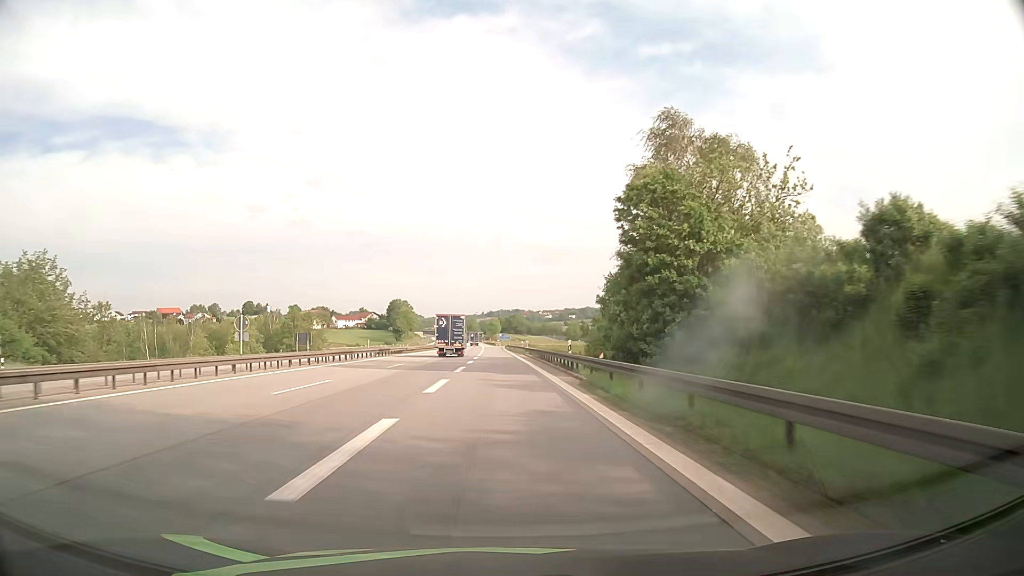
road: motorway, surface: asphalt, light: Day
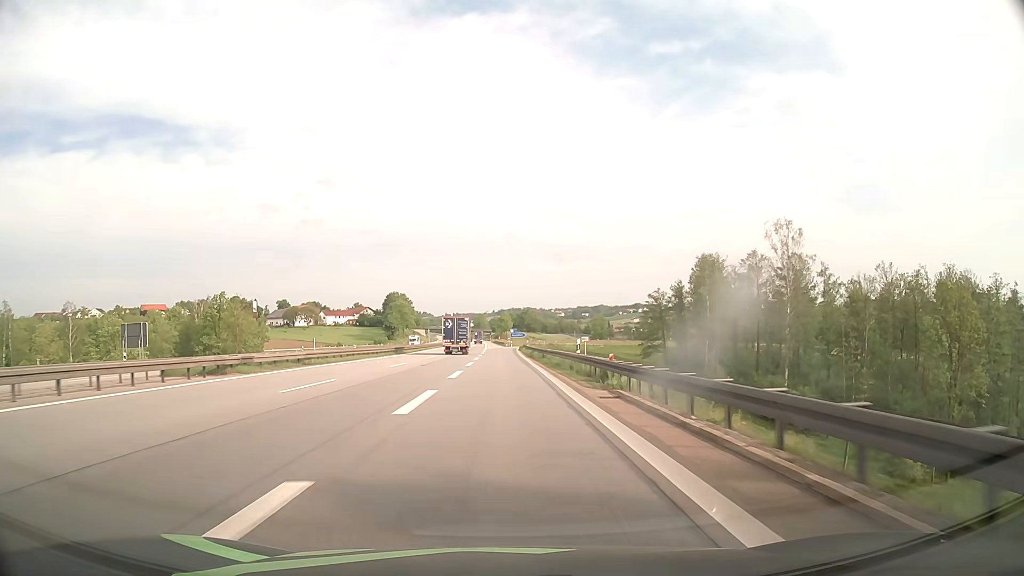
(-0.6, +53.2) m; -1°
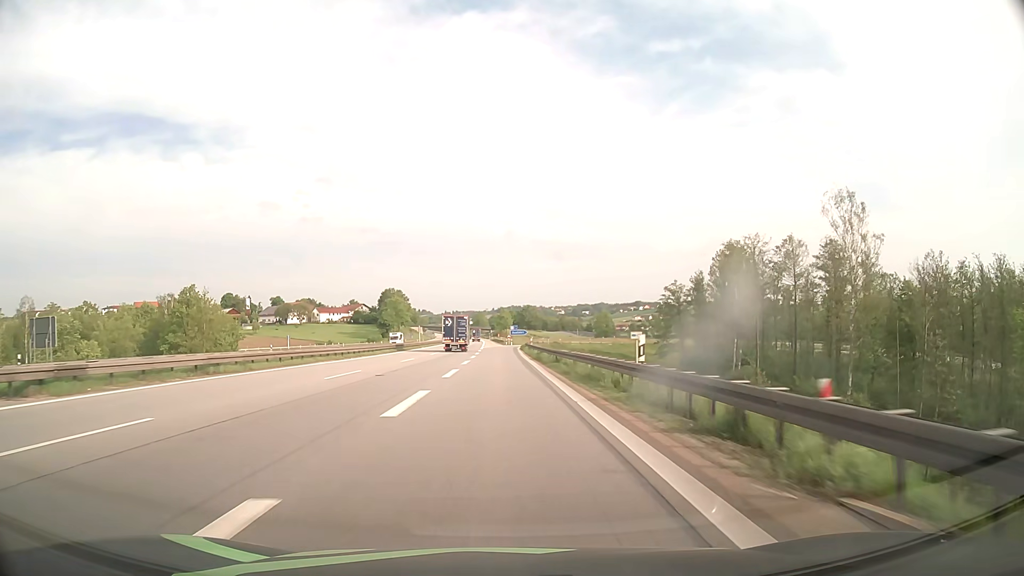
(0.0, +12.8) m; 0°
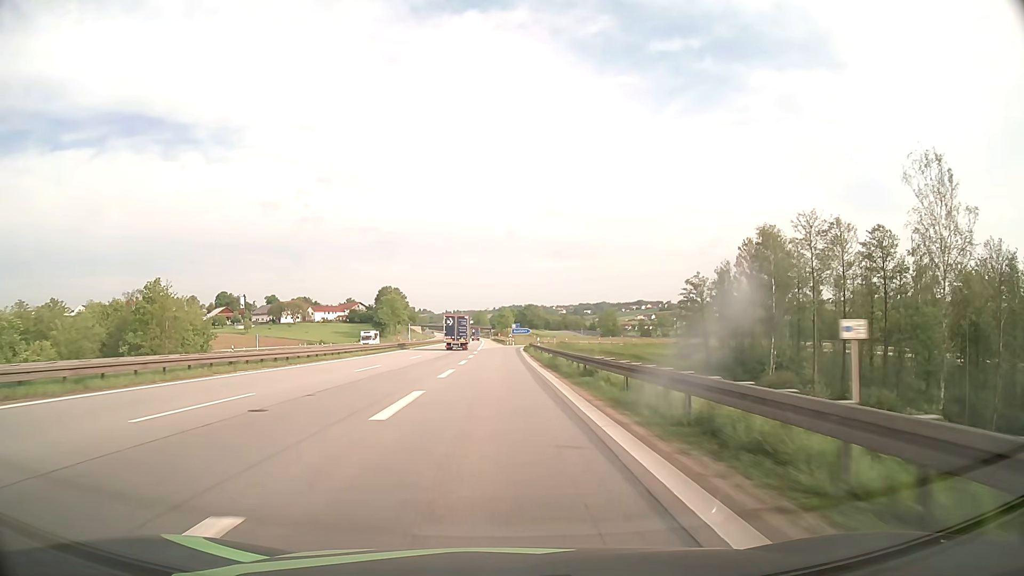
(0.0, +12.4) m; 0°
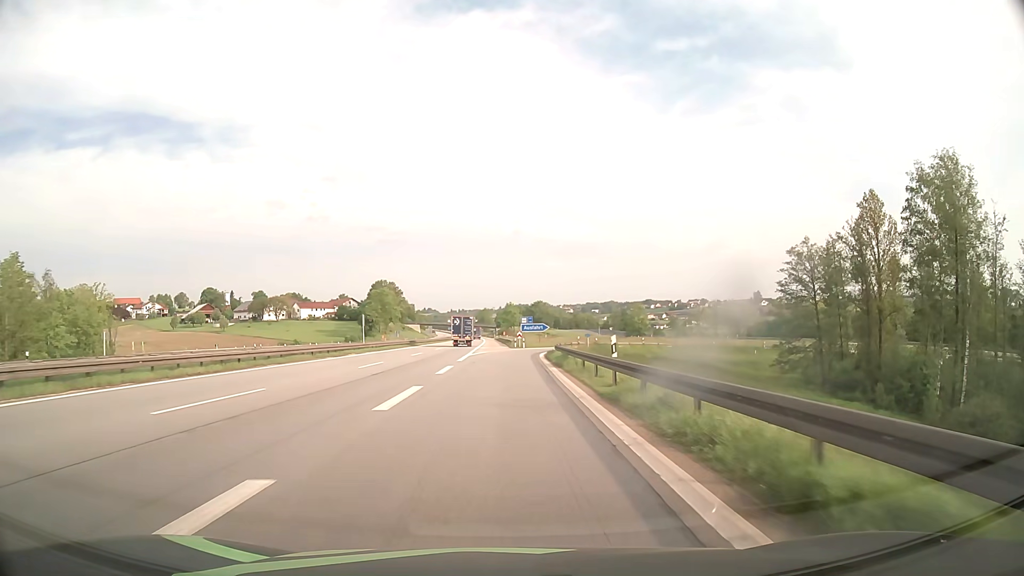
(-0.2, +34.5) m; -1°
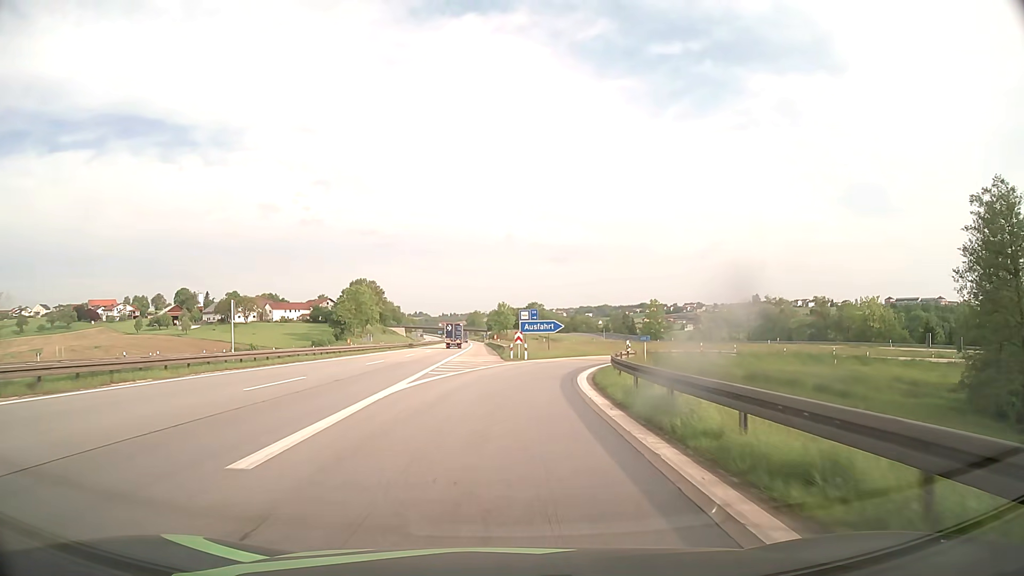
(+0.1, +29.2) m; +1°
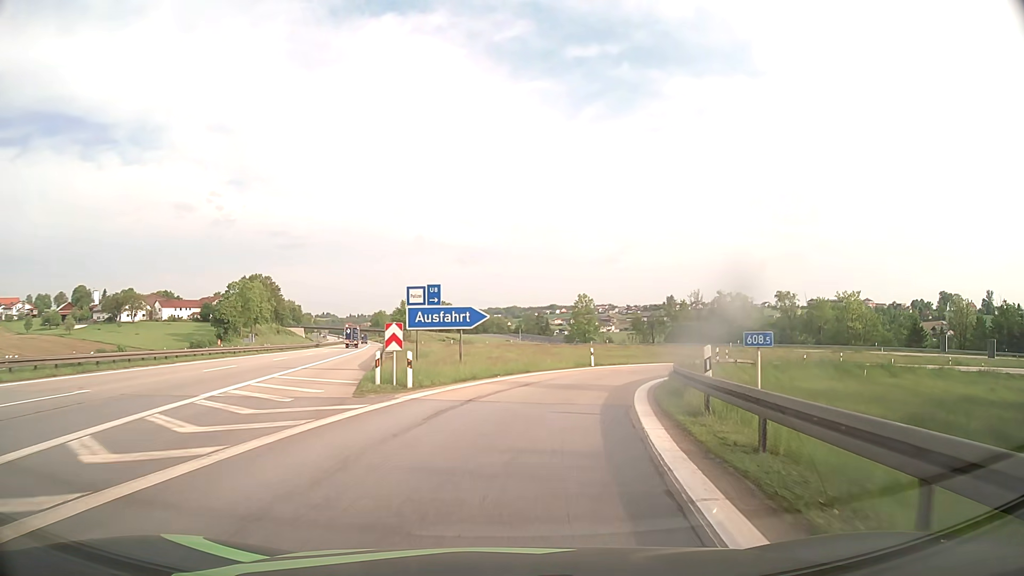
(+1.1, +24.3) m; +8°
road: motorway_link
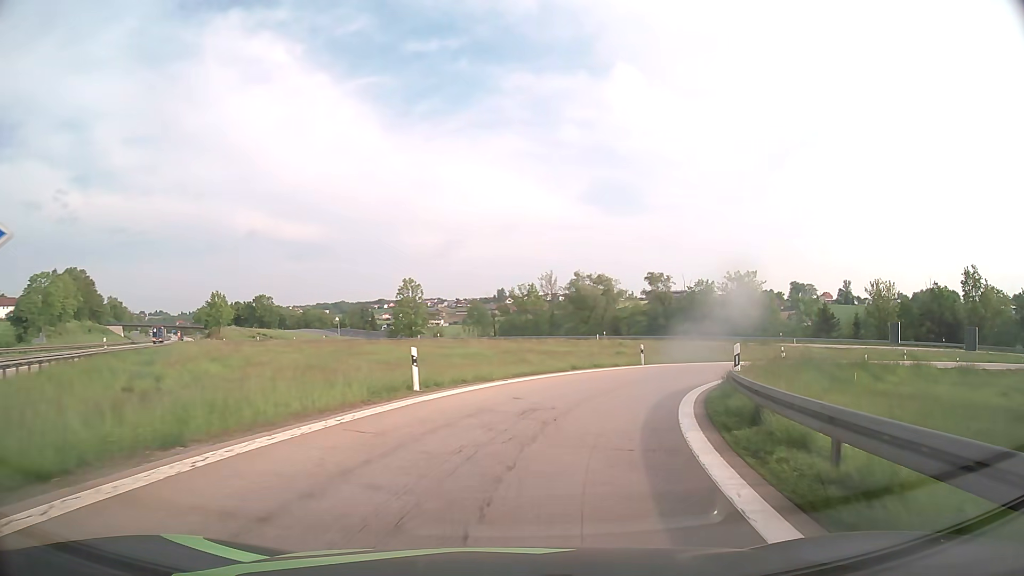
(+2.6, +22.1) m; +14°
(+1, +10) (+3, +20) (+8, +29) (+14, +36) (+21, +43) (+30, +48) (+39, +52) (+49, +53) (+59, +53) (+69, +51) m
